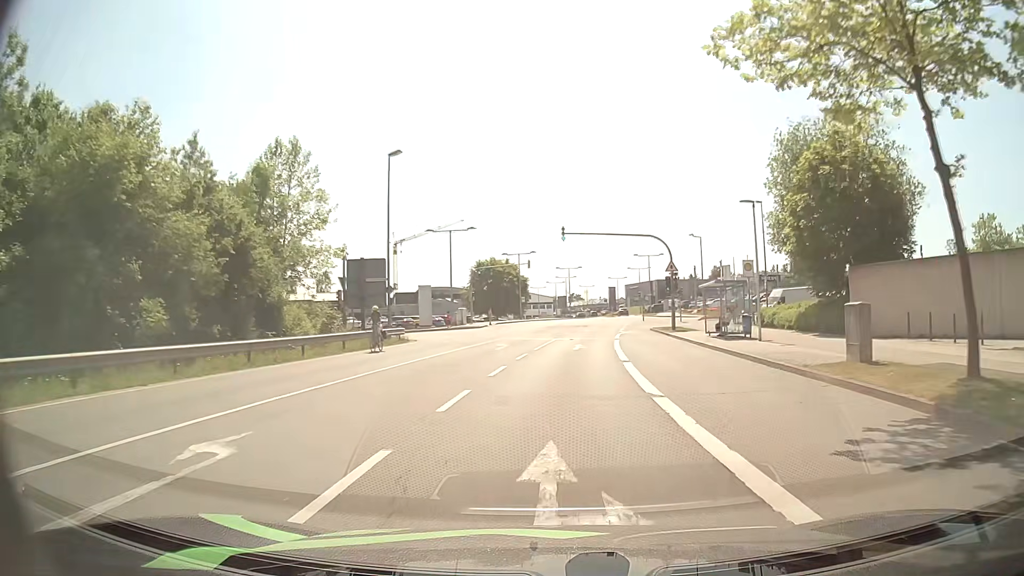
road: secondary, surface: asphalt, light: Day
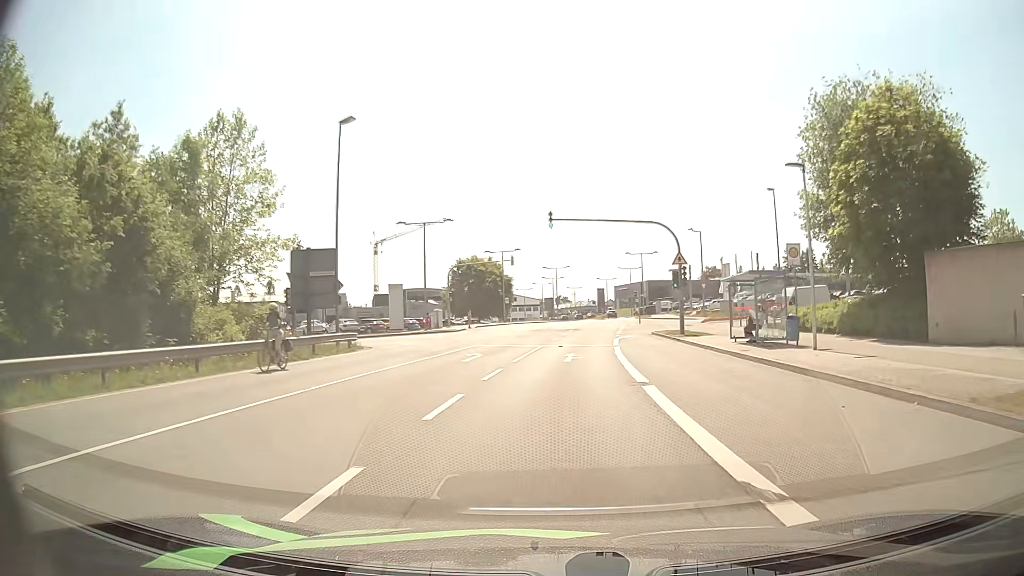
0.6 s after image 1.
(+0.1, +6.8) m; +1°
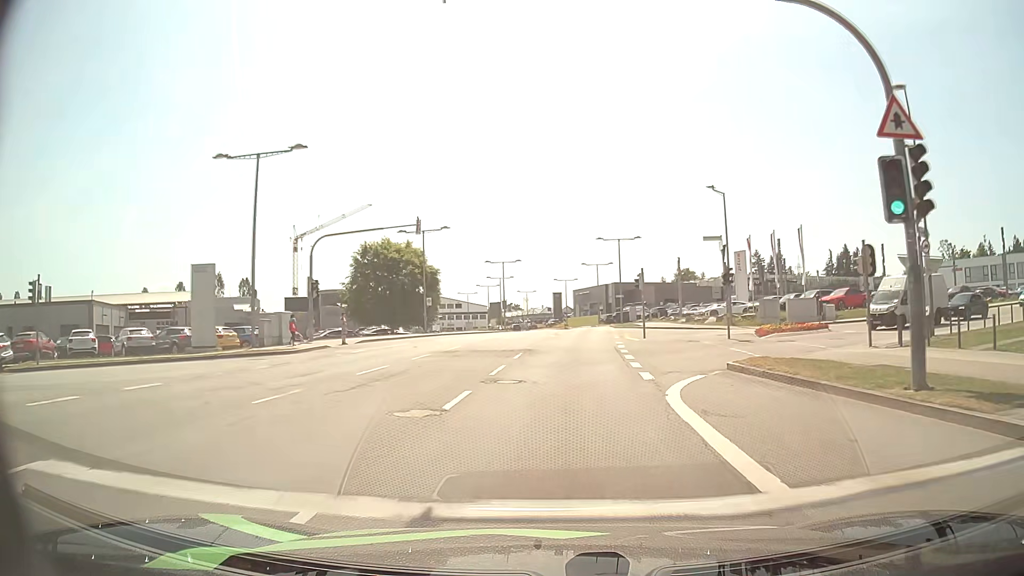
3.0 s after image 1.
(+0.9, +26.4) m; +4°
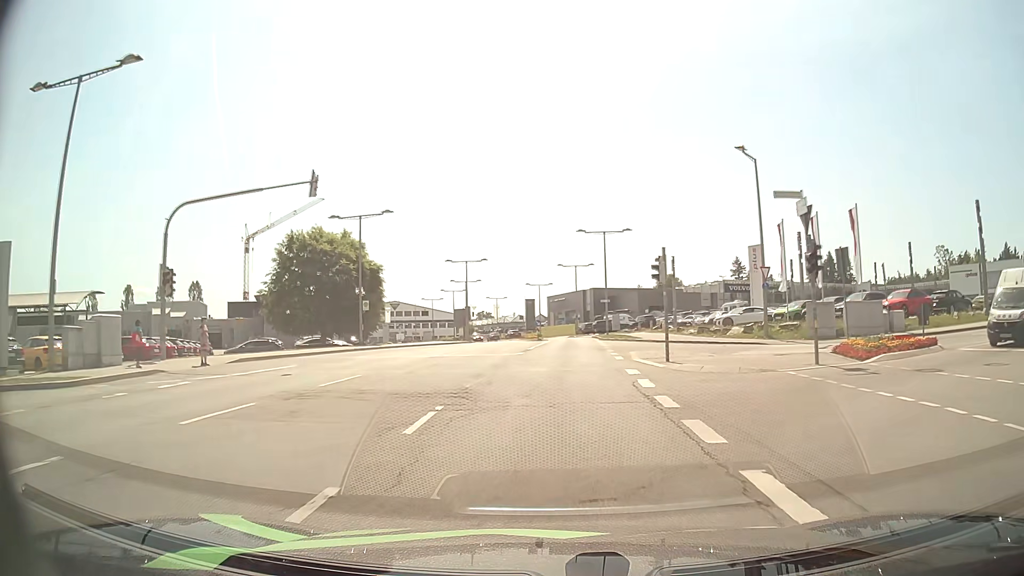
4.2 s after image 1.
(+0.3, +12.8) m; +2°
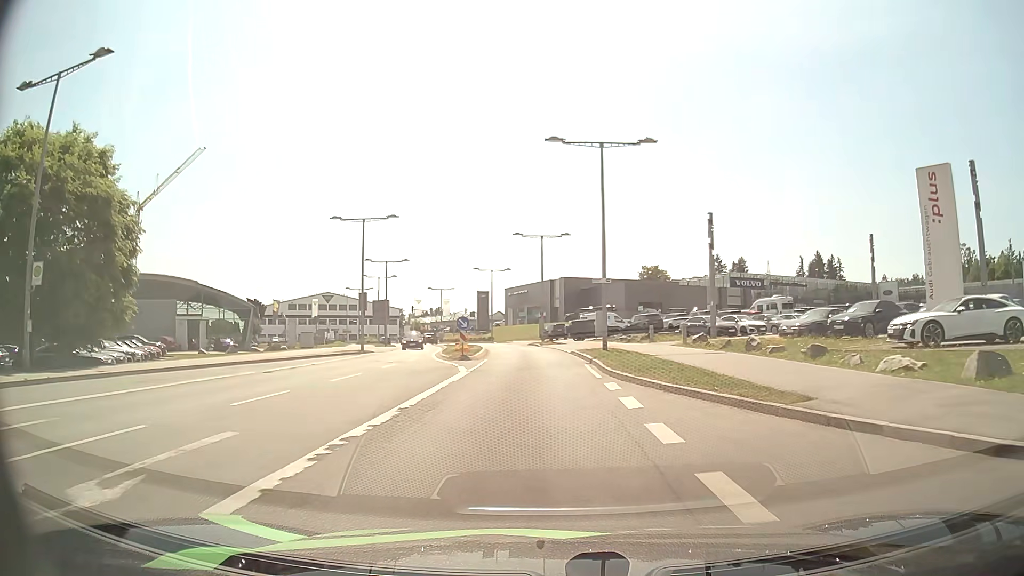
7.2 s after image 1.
(+1.3, +30.0) m; +3°
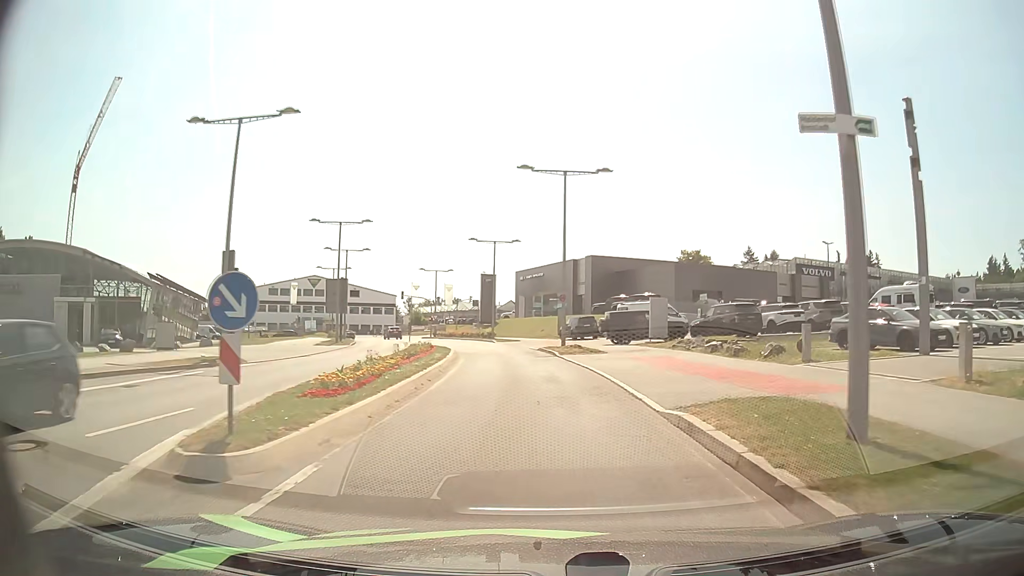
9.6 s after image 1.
(-0.1, +22.5) m; -1°
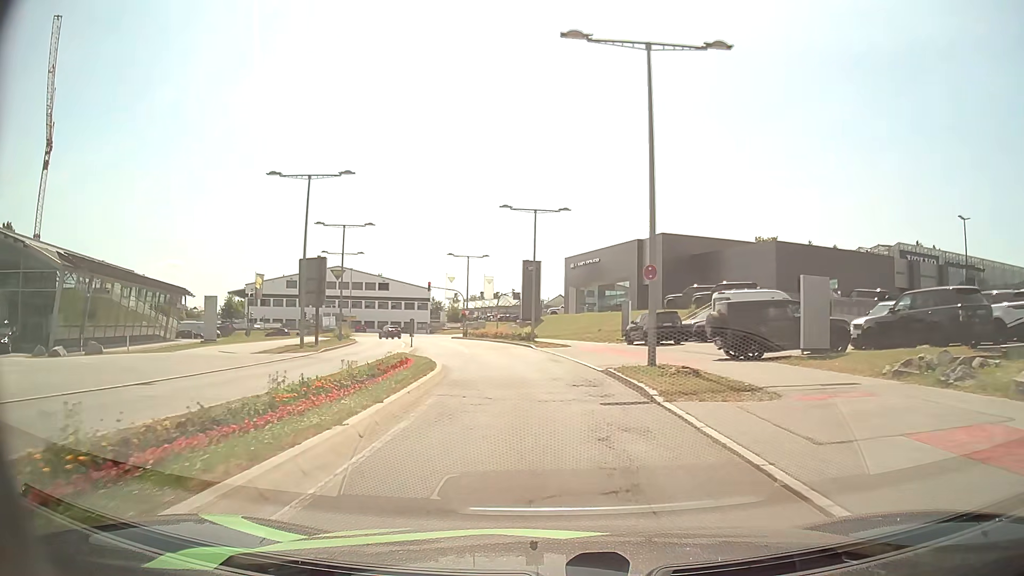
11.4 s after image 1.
(-0.5, +16.3) m; -4°
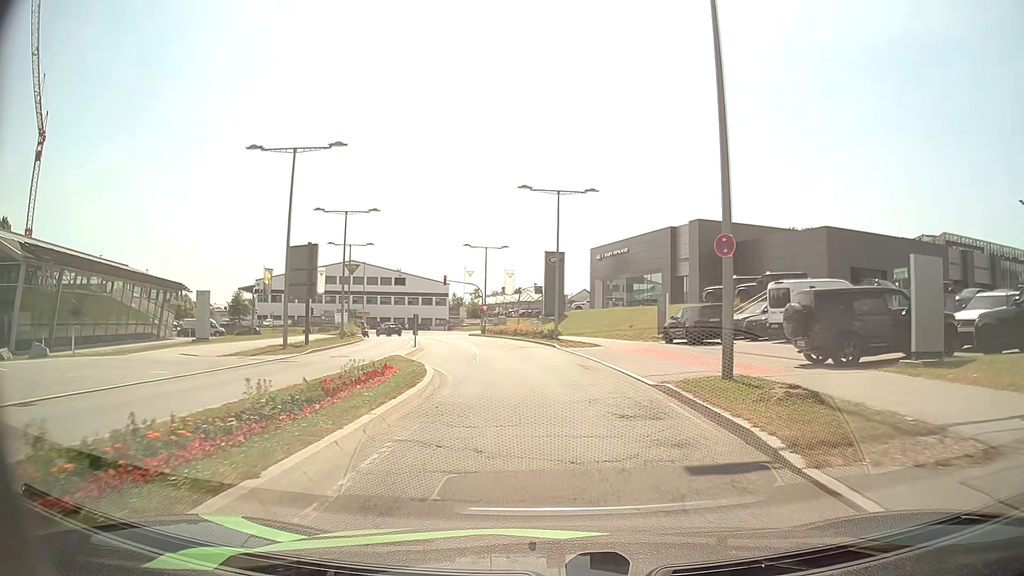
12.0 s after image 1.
(-0.1, +5.3) m; -2°
(0, +10) (-1, +20) (-3, +30) (-5, +40) (-8, +49) (-10, +59) (-13, +68) (-17, +78) (-23, +85) (-33, +89) m
